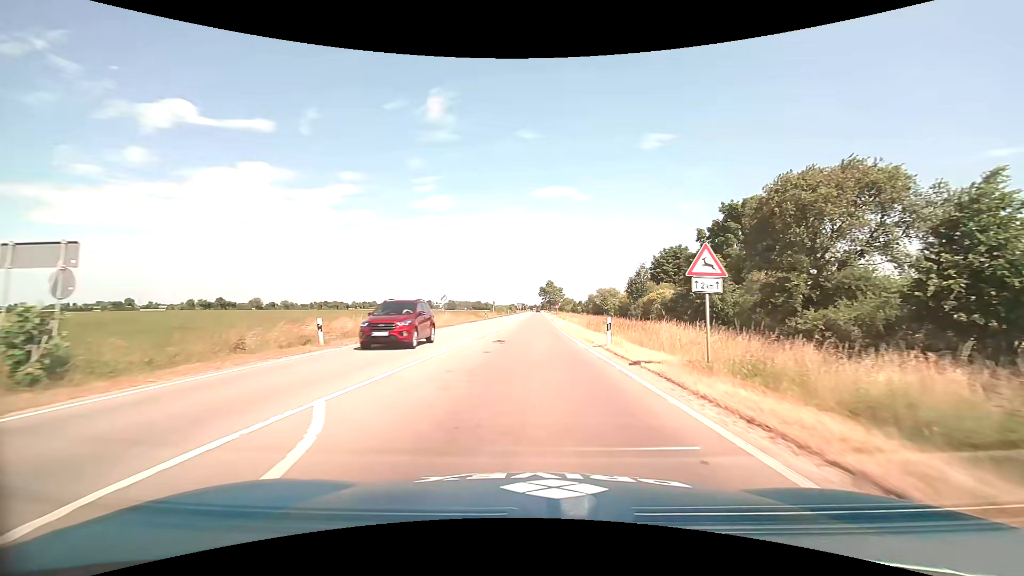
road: primary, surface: asphalt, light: Day
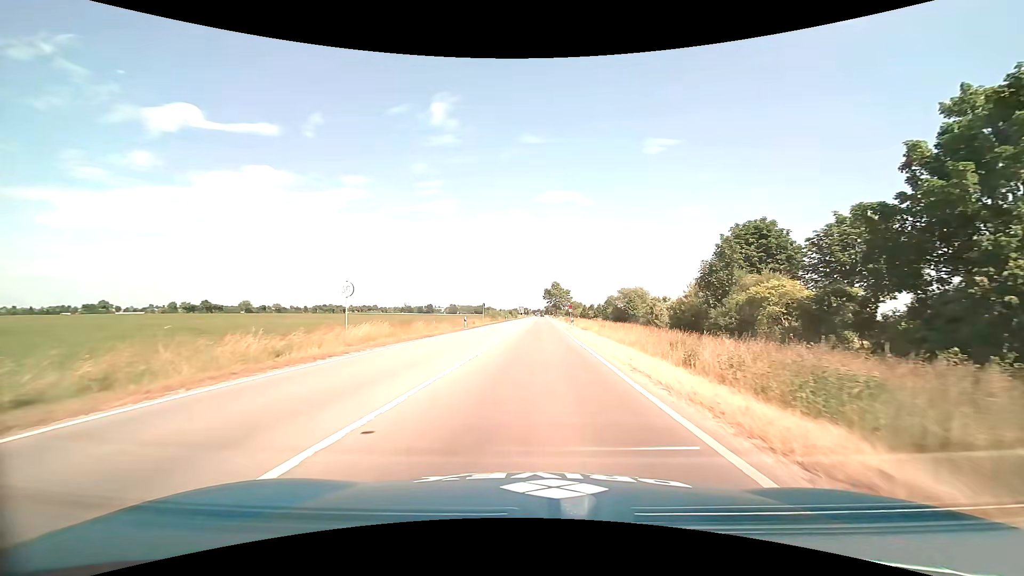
(-0.1, +23.5) m; 0°
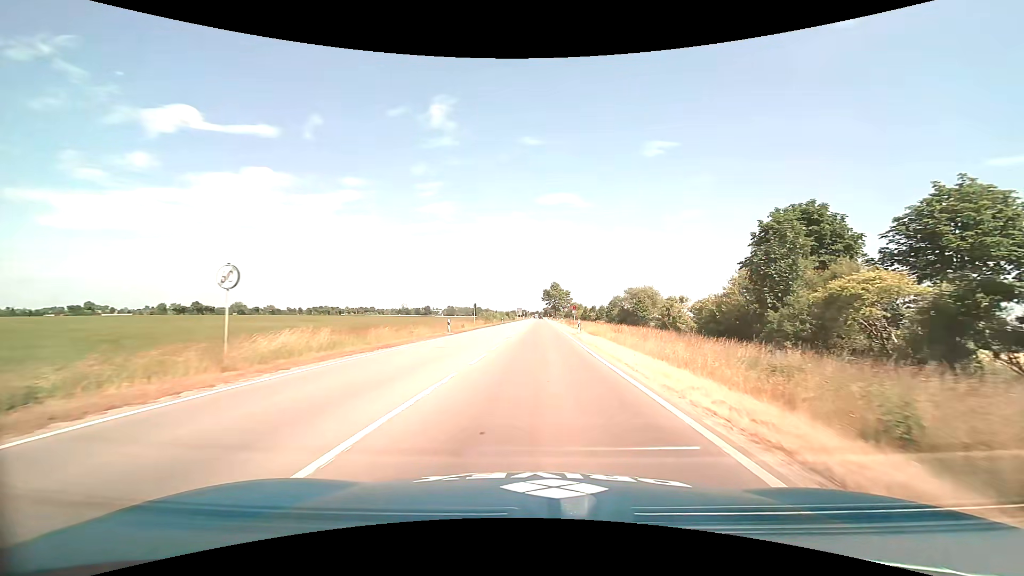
(0.0, +8.1) m; 0°
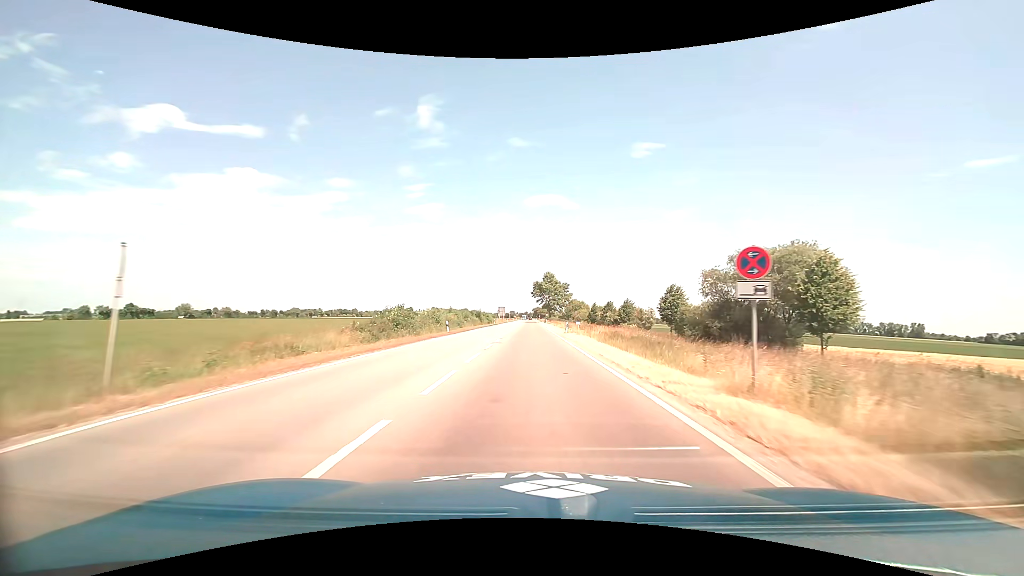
(+0.8, +47.8) m; +2°
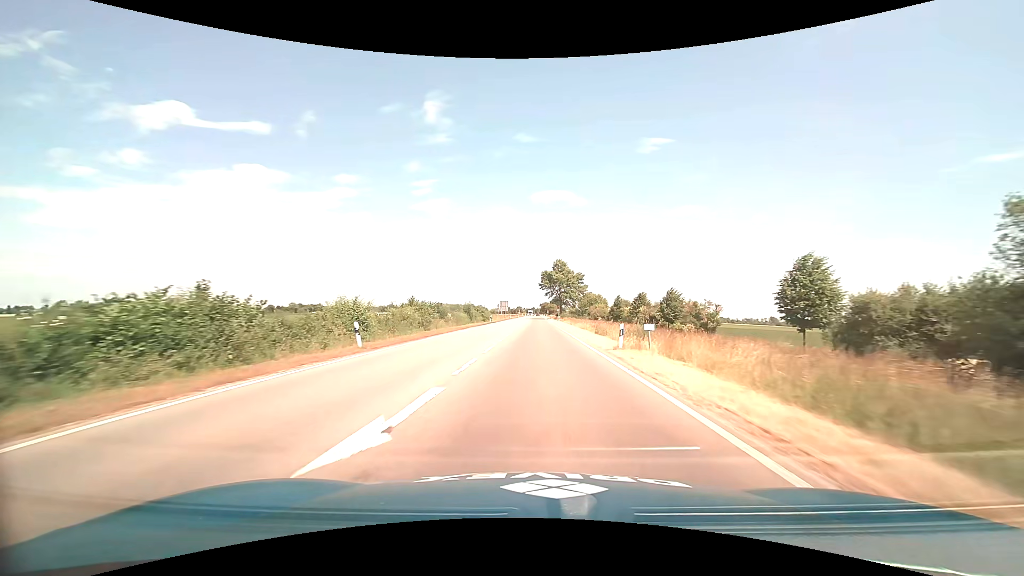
(-0.2, +21.8) m; -1°
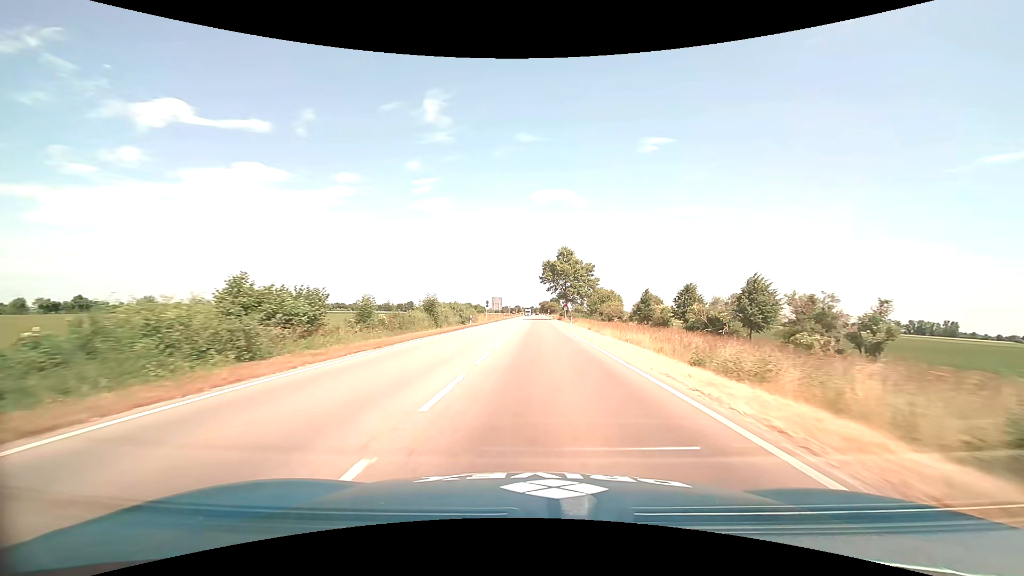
(-0.1, +22.0) m; 0°
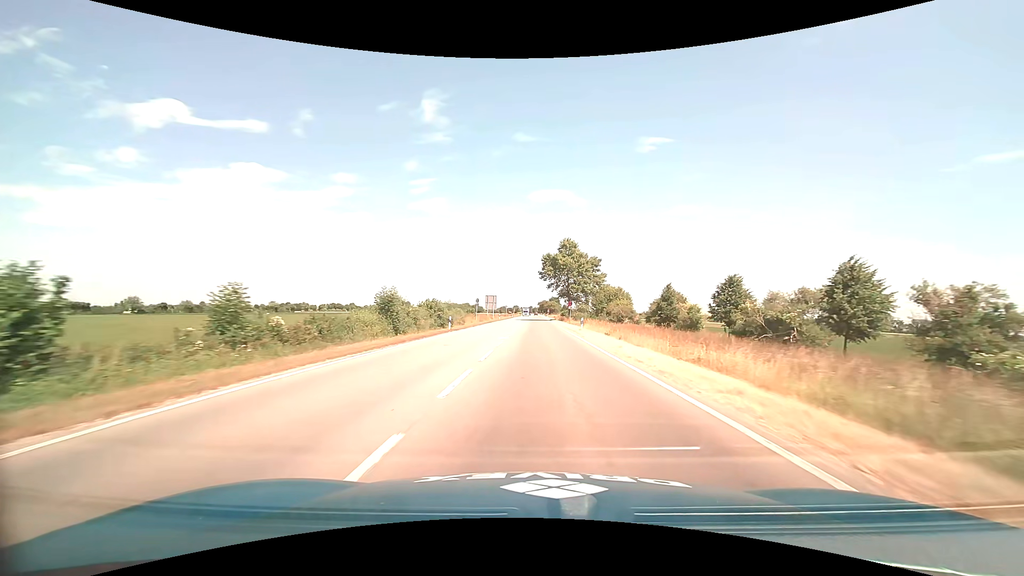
(0.0, +11.2) m; 0°
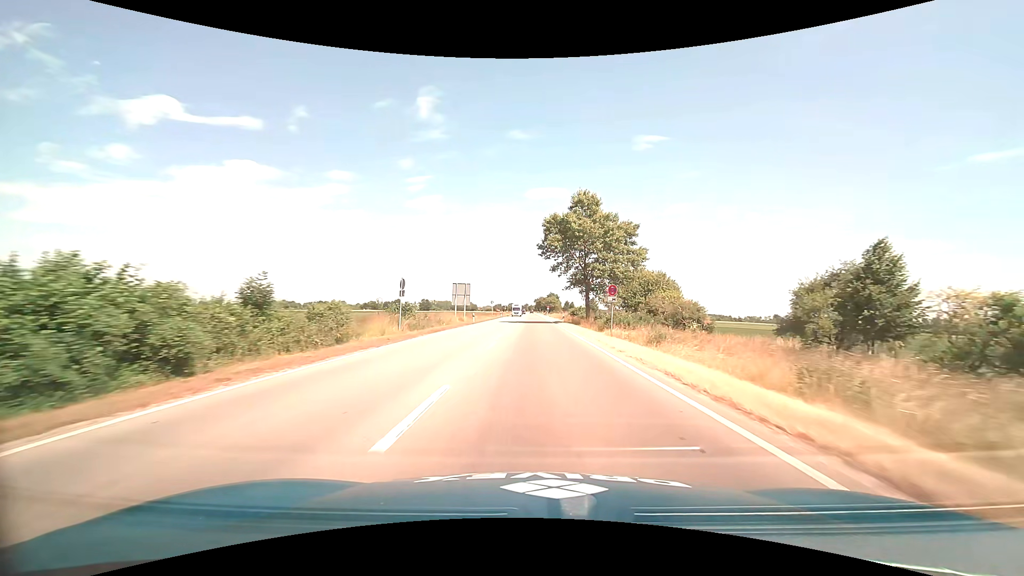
(+0.1, +33.2) m; 0°
(0, +10) (0, +20) (0, +30) (0, +40) (0, +50) (0, +60) (0, +70) (0, +80) (0, +90) (0, +100) m
